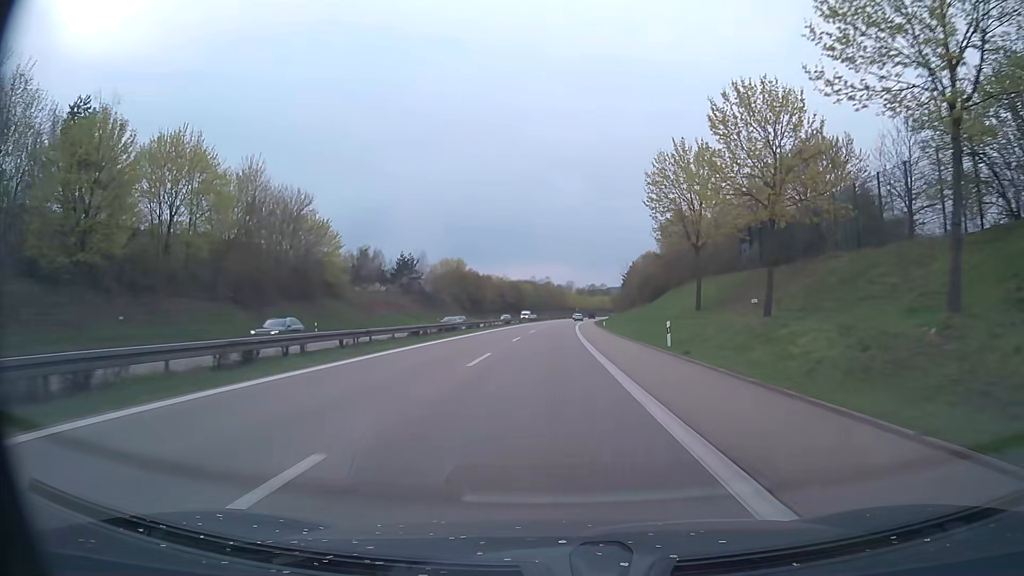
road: trunk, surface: asphalt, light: Day
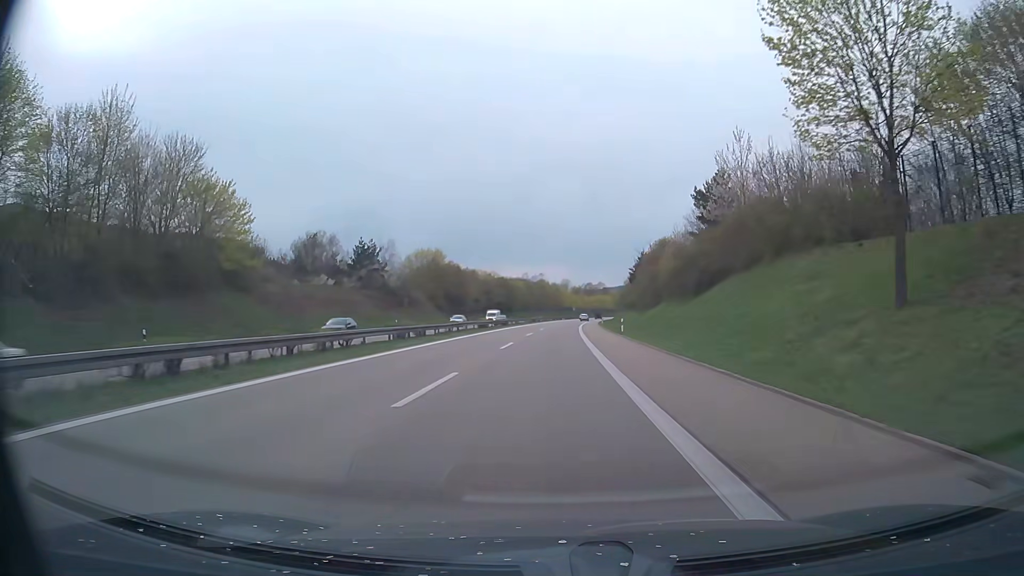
(+0.1, +25.2) m; 0°
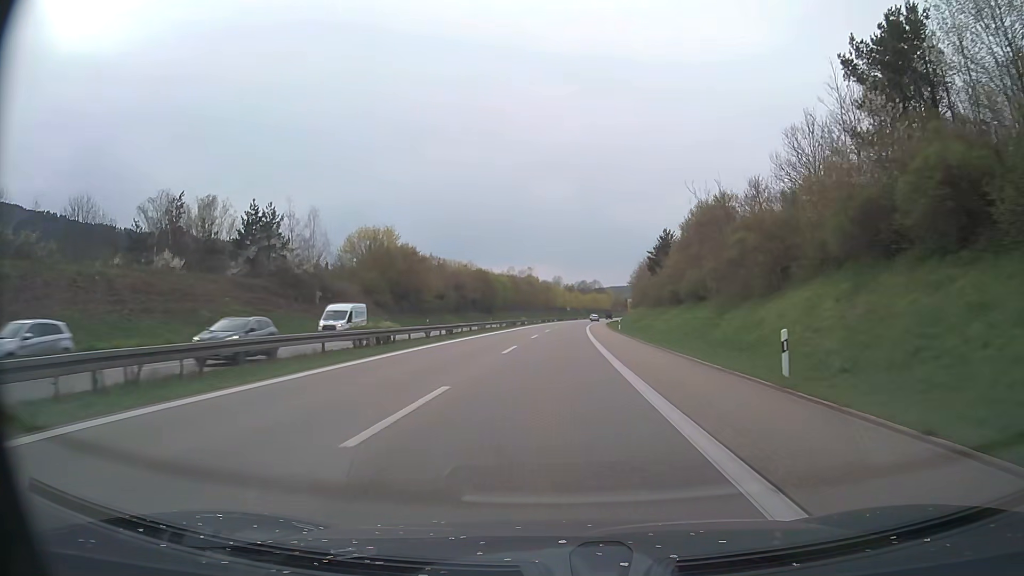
(+0.2, +37.6) m; +1°
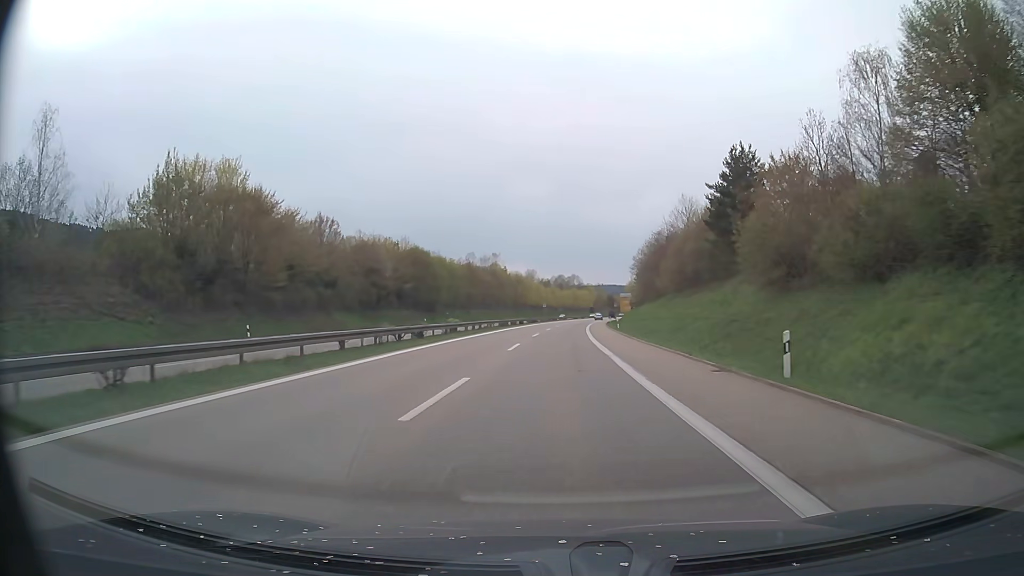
(+0.8, +50.1) m; +2°
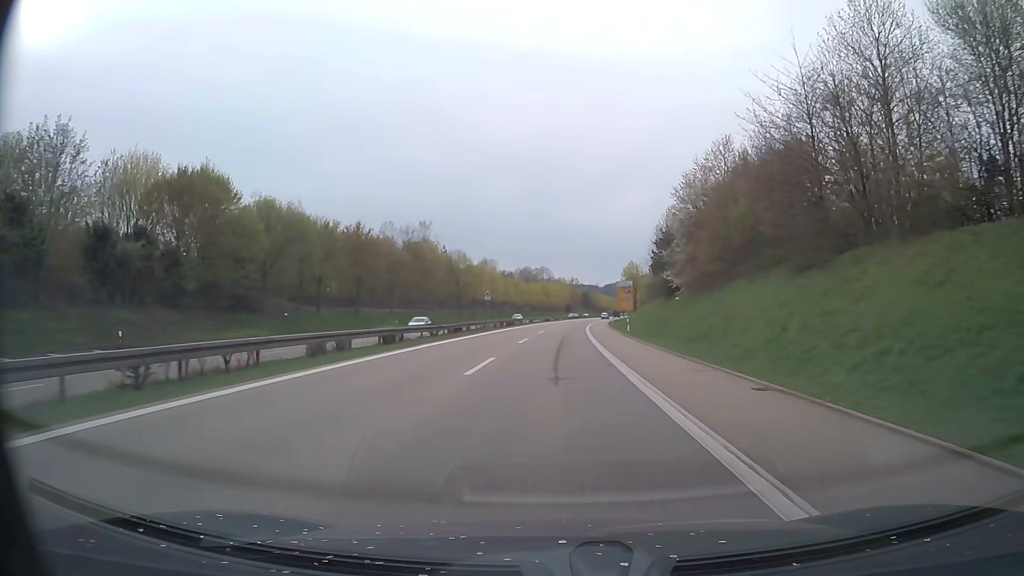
(+1.4, +62.5) m; +3°
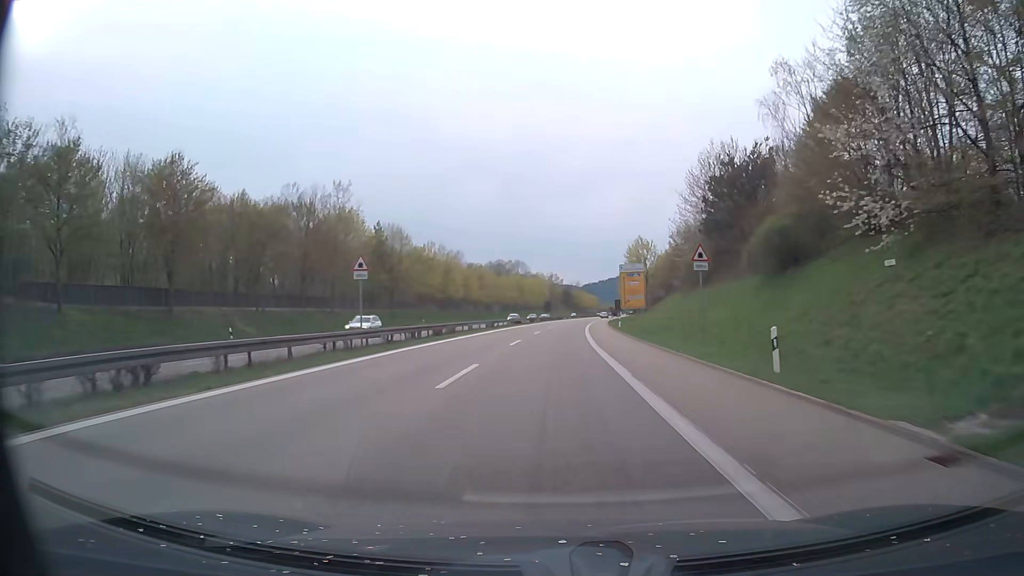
(+0.6, +37.5) m; +2°
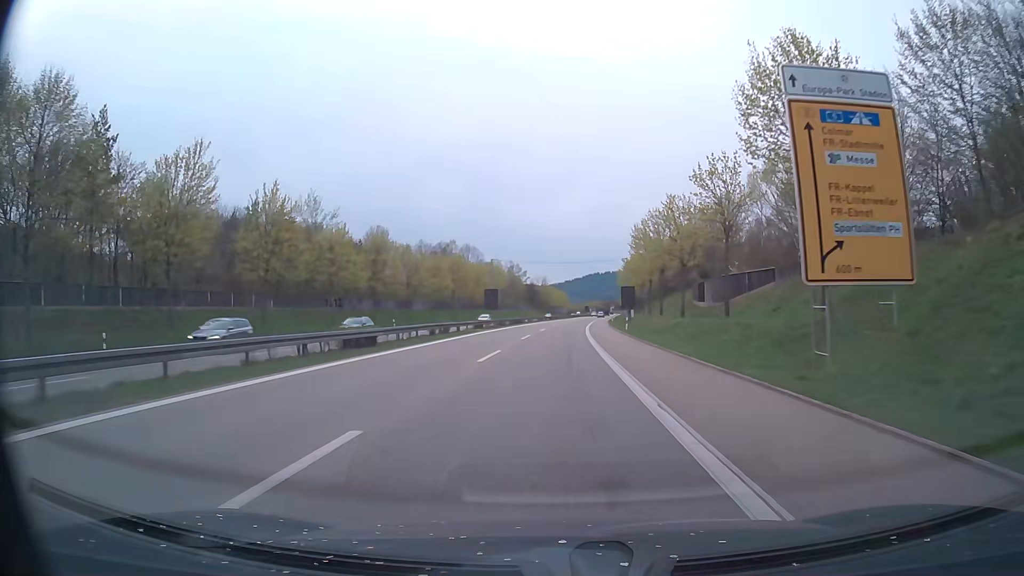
(+1.6, +62.4) m; +3°
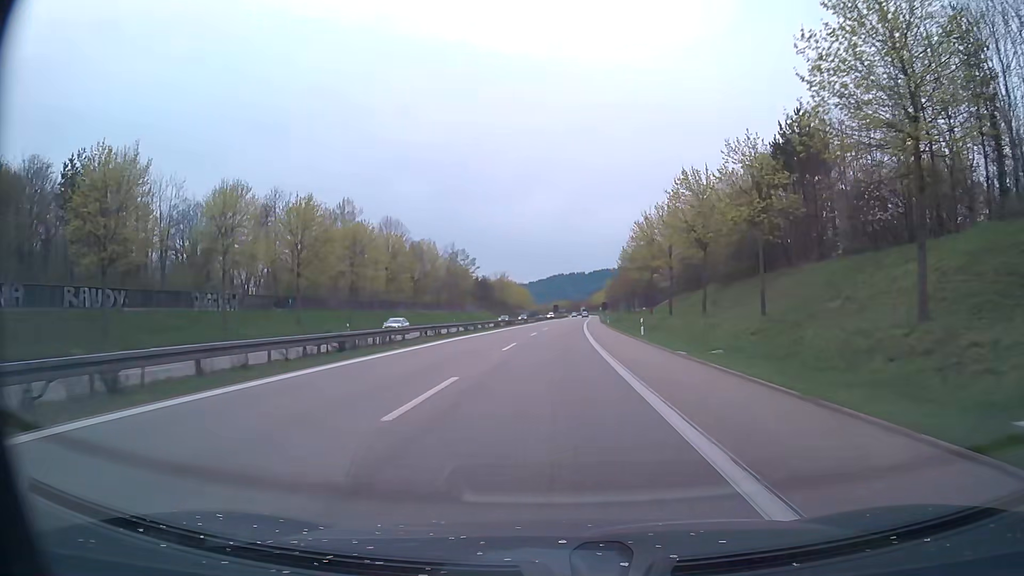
(+1.7, +62.4) m; +3°
(0, +10) (0, +20) (0, +30) (+1, +40) (+1, +50) (+1, +60) (+2, +70) (+2, +80) (+3, +90) (+3, +100) m
